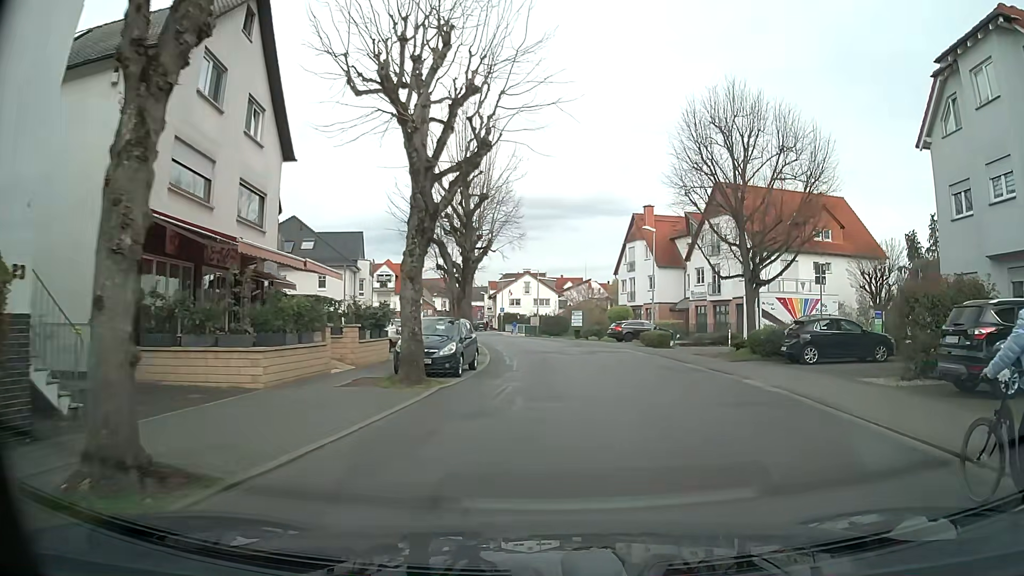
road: unclassified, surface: asphalt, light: Day
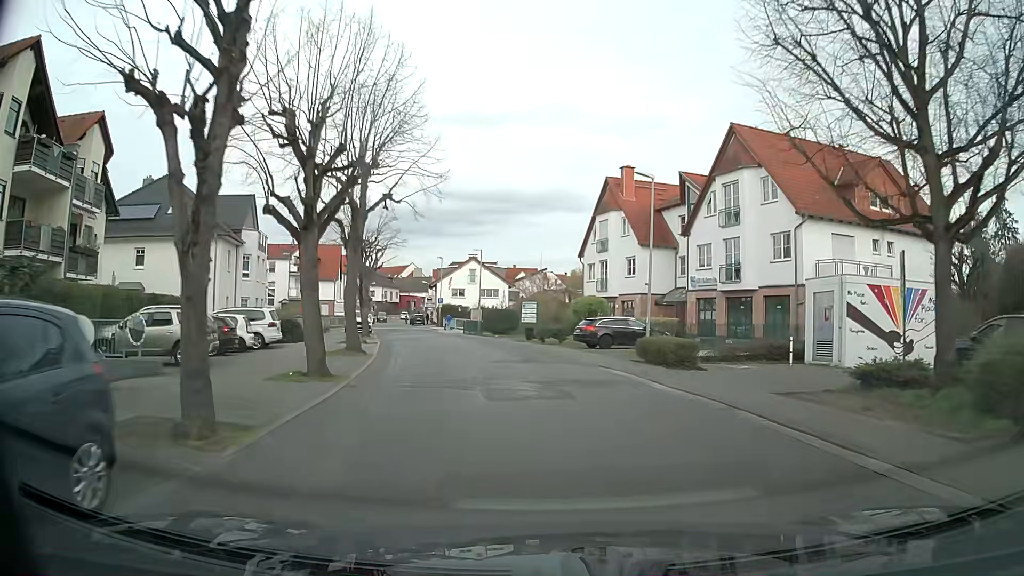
(+0.6, +15.7) m; +3°
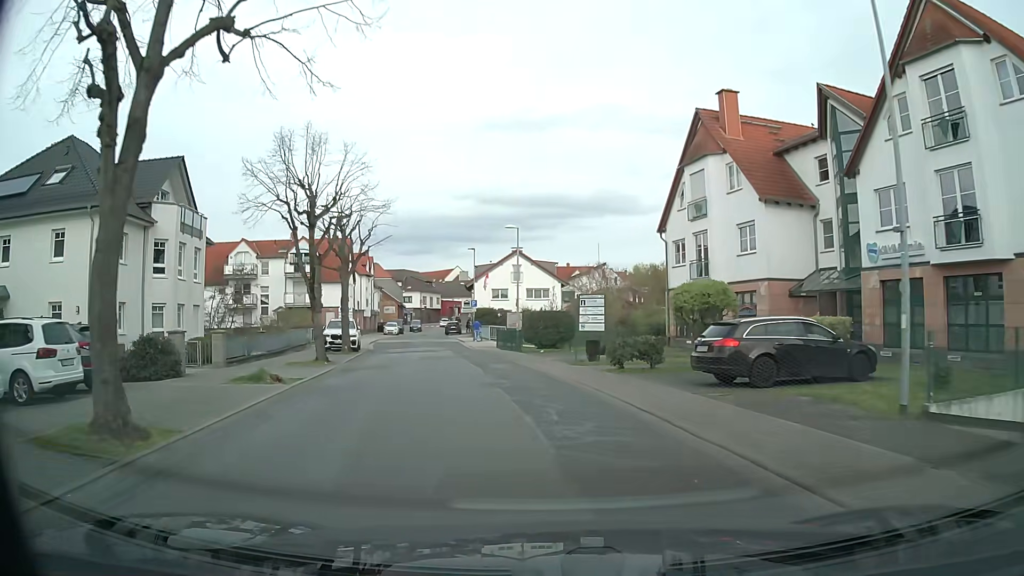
(-0.4, +16.8) m; -4°
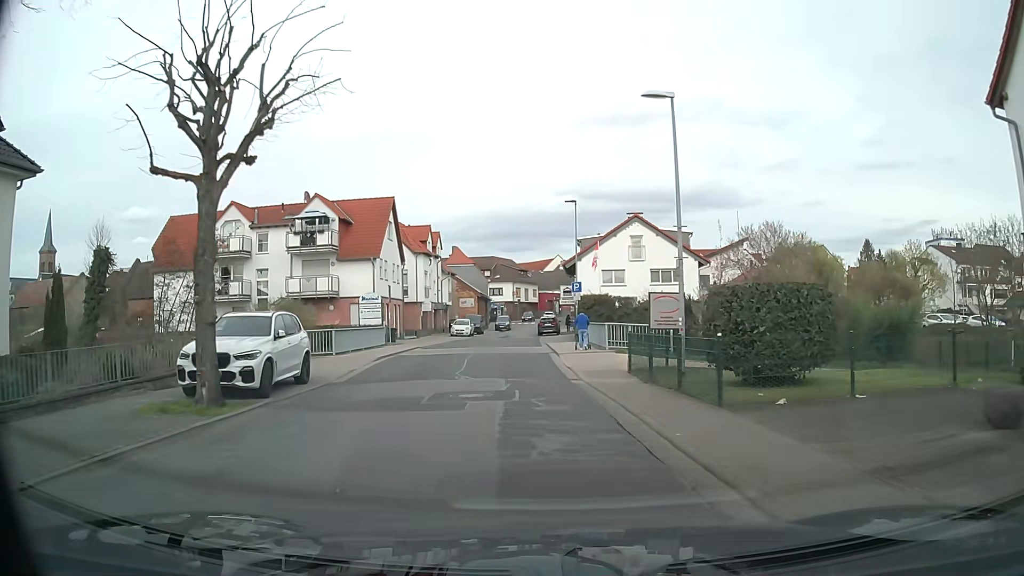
(-2.2, +22.6) m; -8°
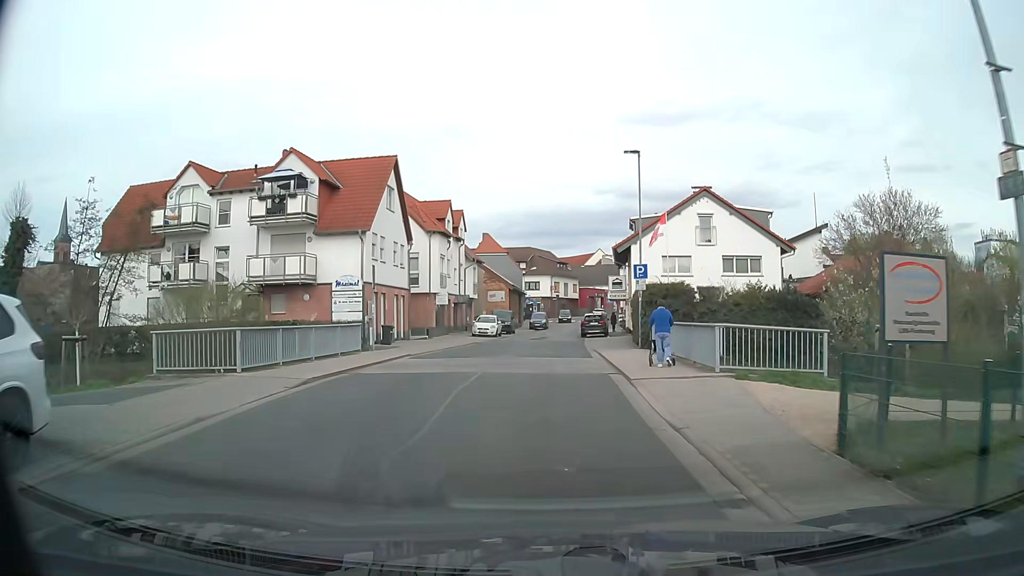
(-0.6, +11.3) m; -4°
(0, +10) (0, +20) (+1, +30) (+1, +40) (+1, +50) (+2, +60) (+3, +70) (+4, +80) (+6, +90) (+7, +100) m
